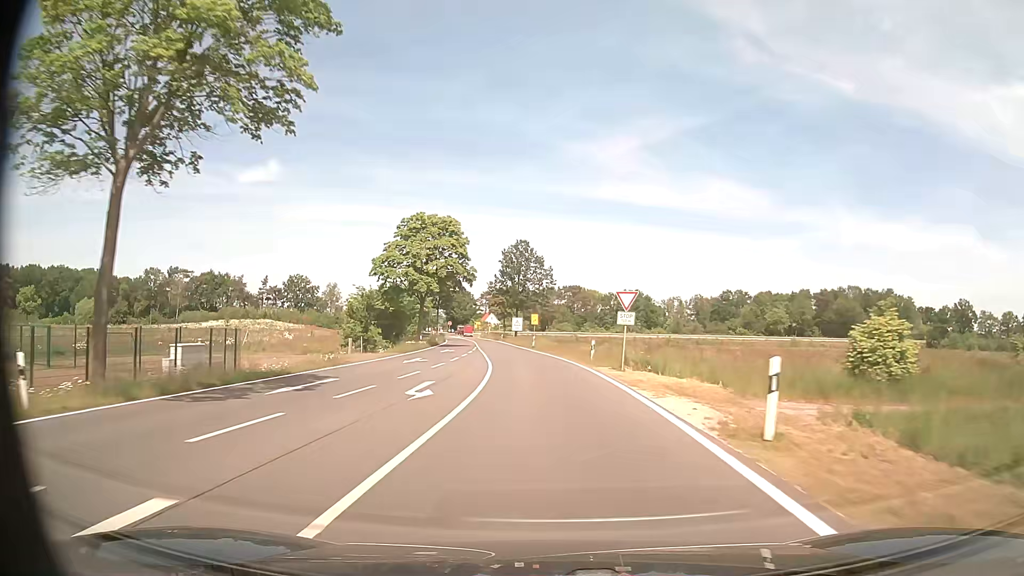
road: tertiary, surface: asphalt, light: Day
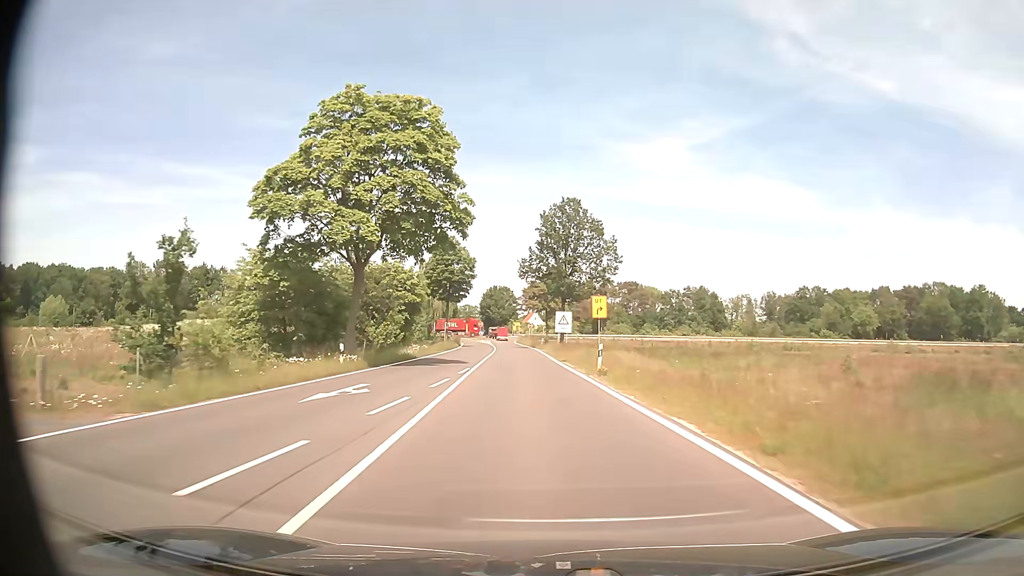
(-1.3, +32.7) m; -4°
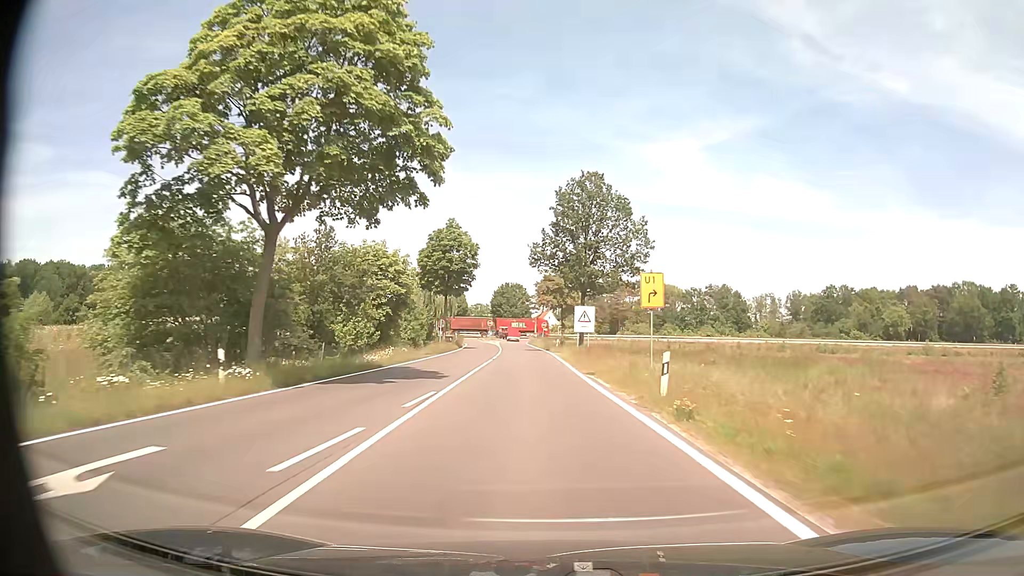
(-0.1, +10.9) m; -1°
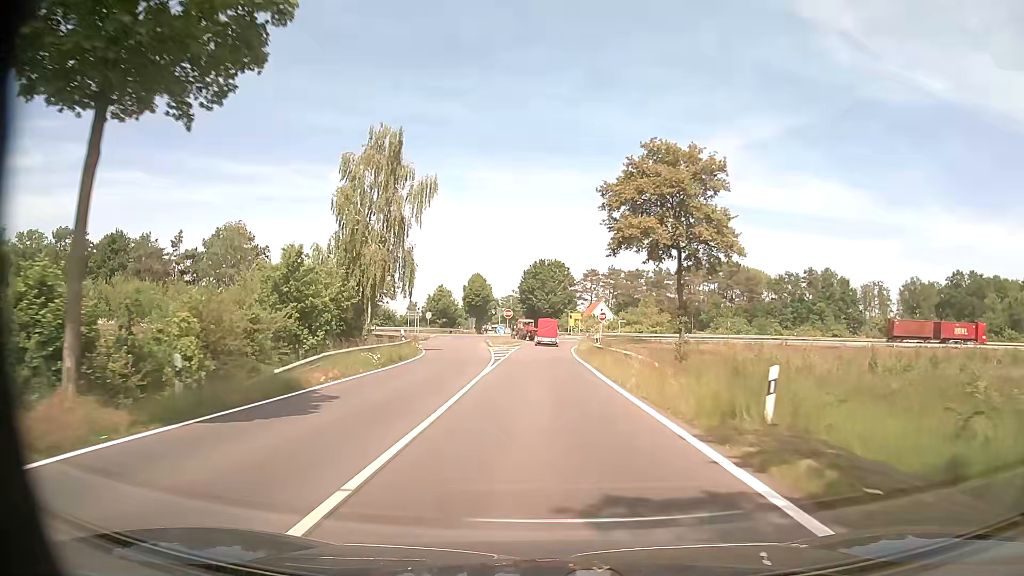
(-1.7, +51.5) m; -3°
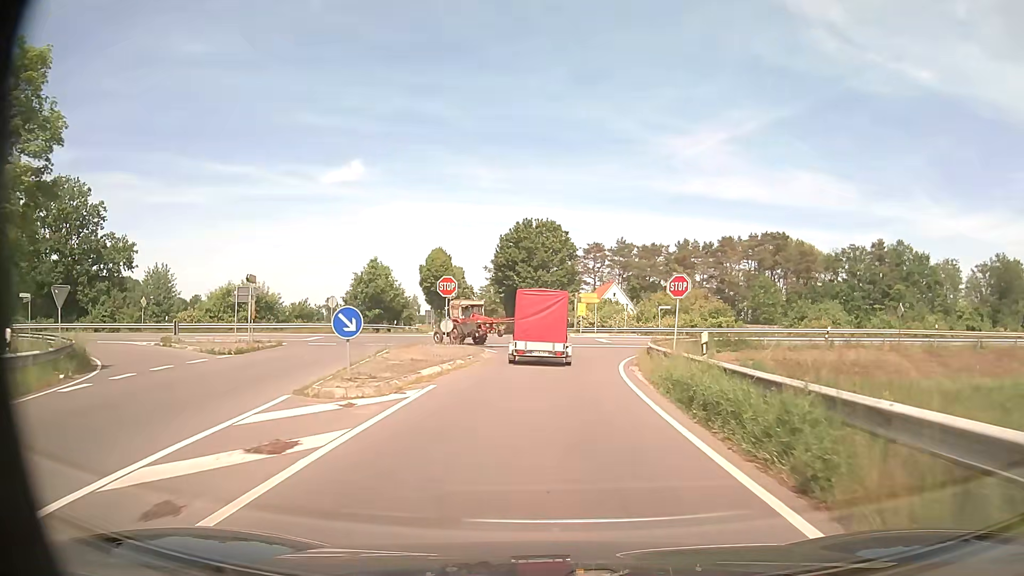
(-0.3, +39.6) m; +1°
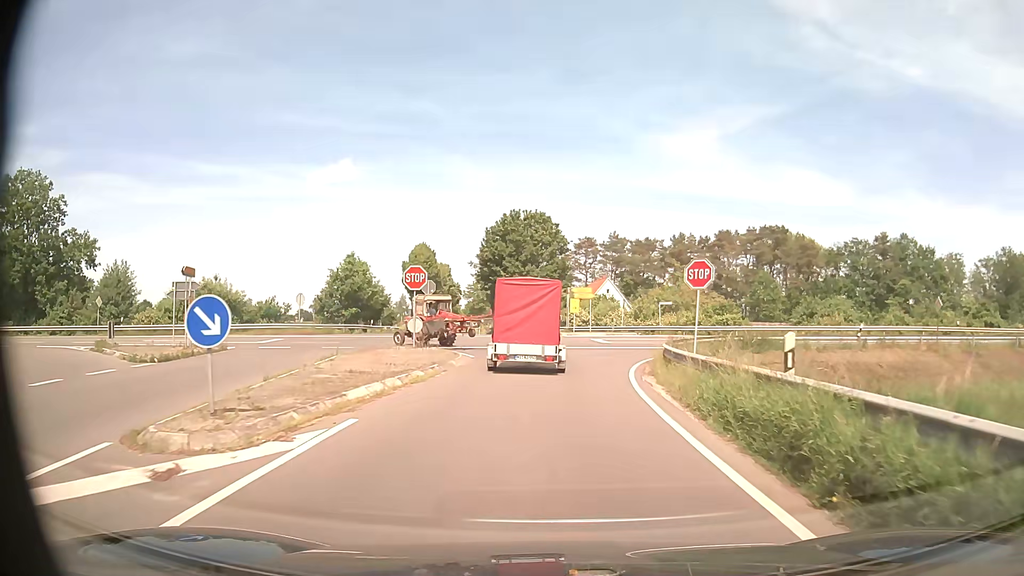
(0.0, +5.0) m; +1°
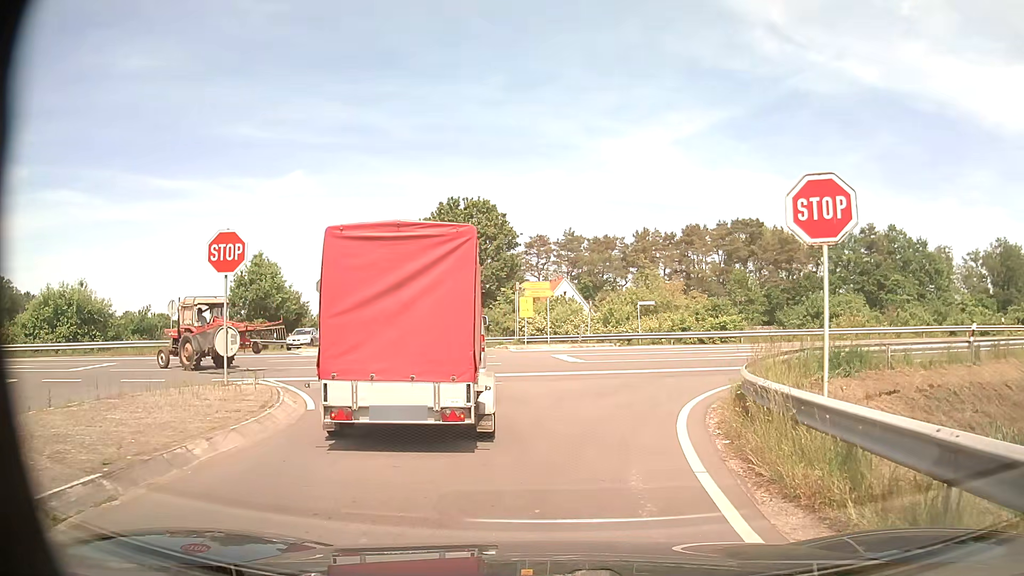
(+0.3, +12.0) m; +4°
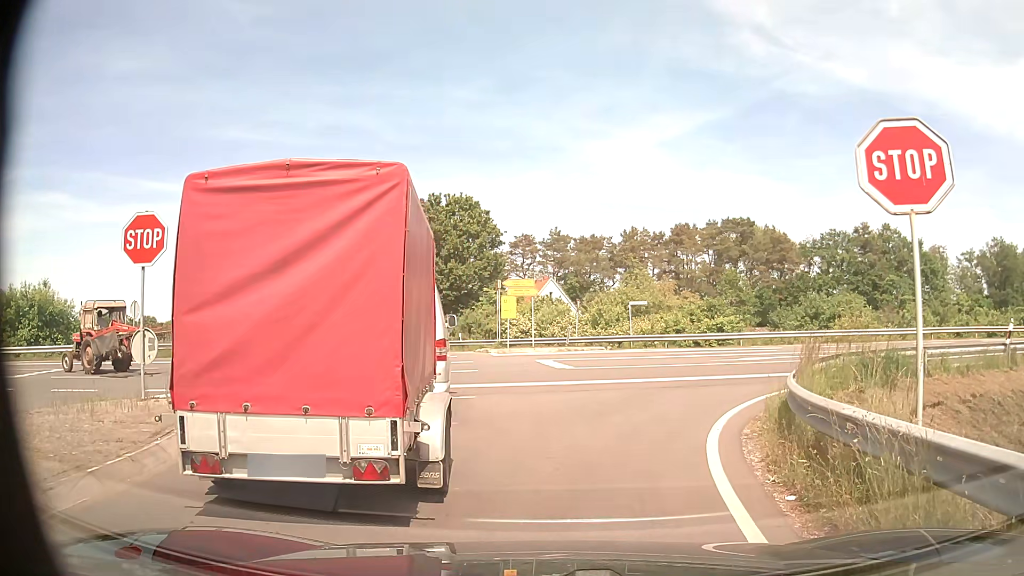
(0.0, +2.5) m; 0°
(+1, +10) (+6, +18) (+15, +21) (+25, +23) (+35, +25) (+45, +27) (+55, +28) (+64, +30) (+74, +31) (+84, +33) m
